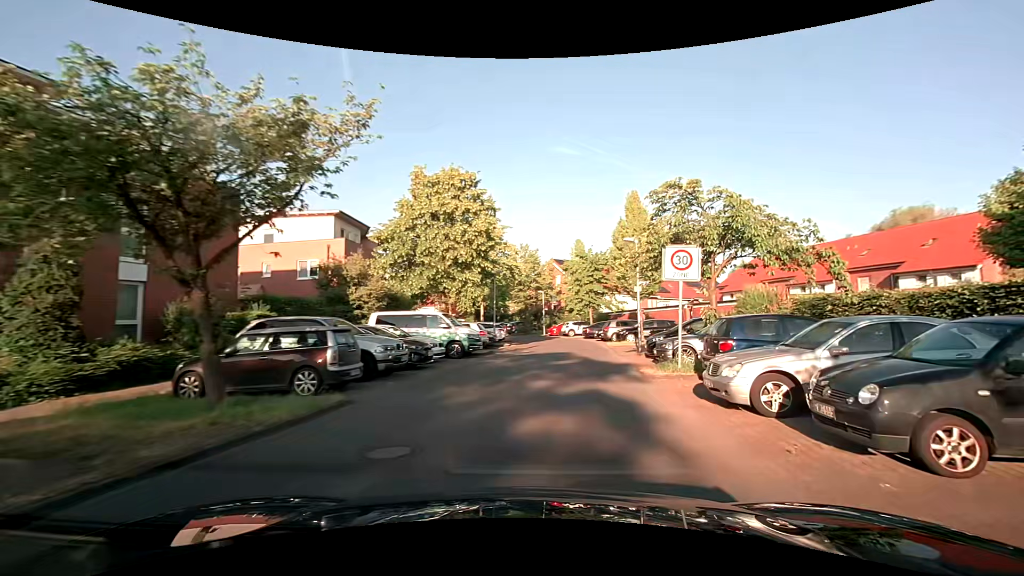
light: Day
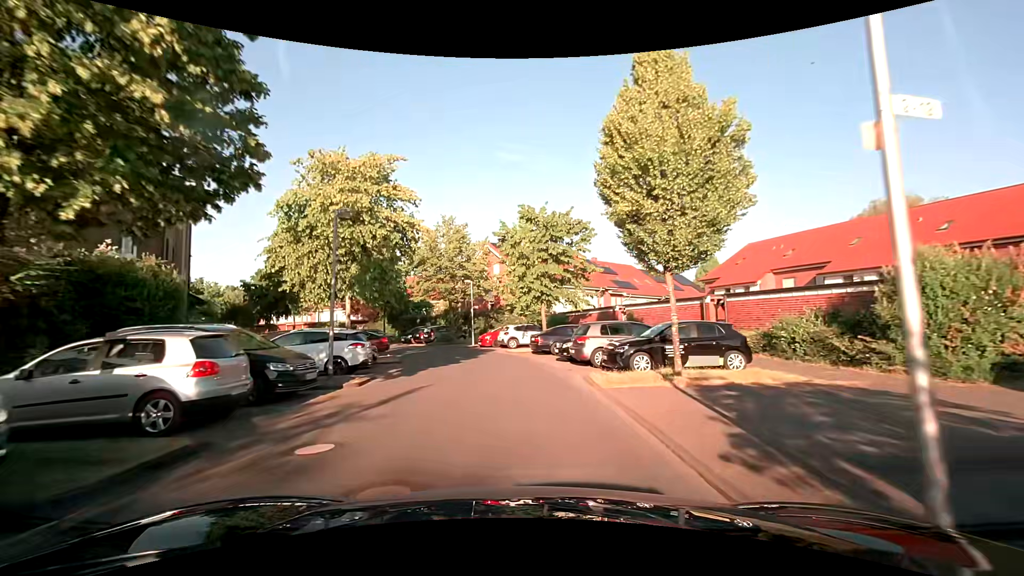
(+1.9, +17.7) m; +7°
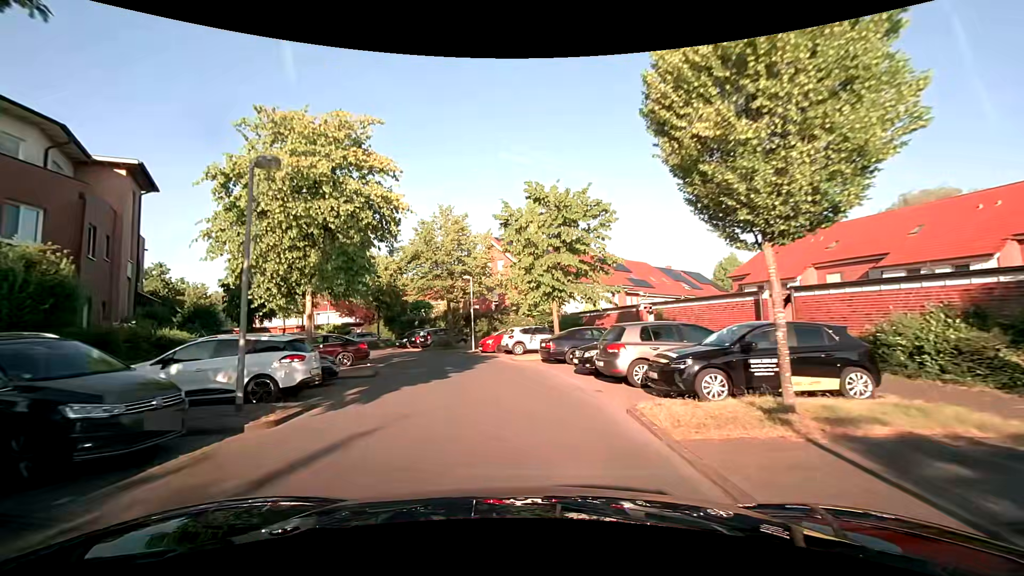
(0.0, +4.6) m; -1°
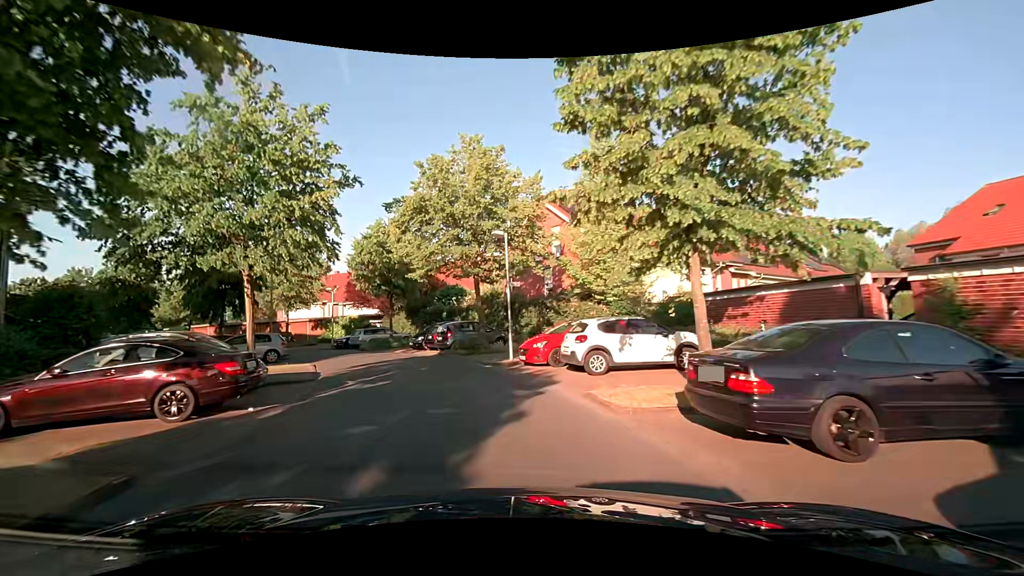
(-0.5, +13.3) m; -5°
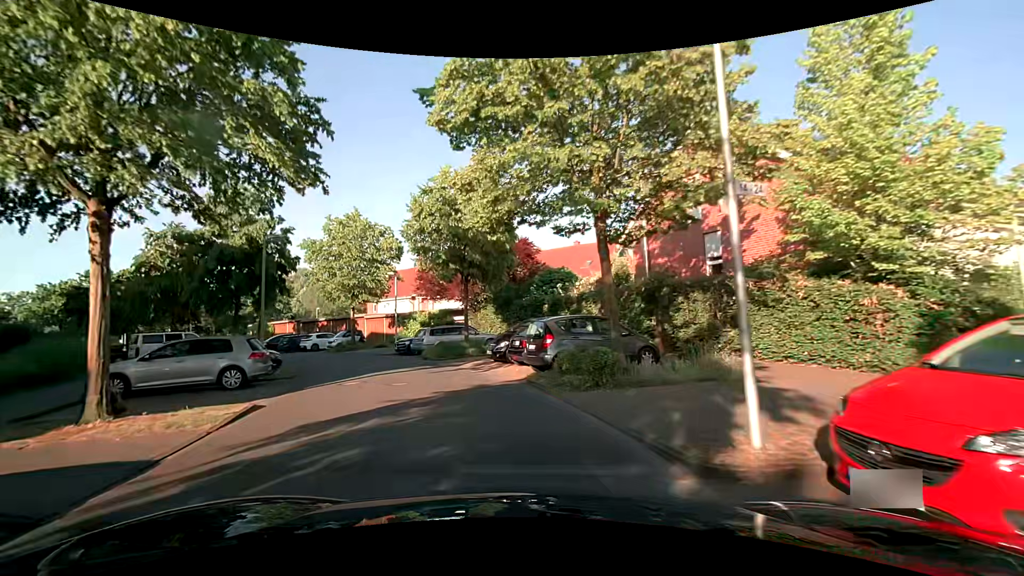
(-1.3, +12.4) m; -13°
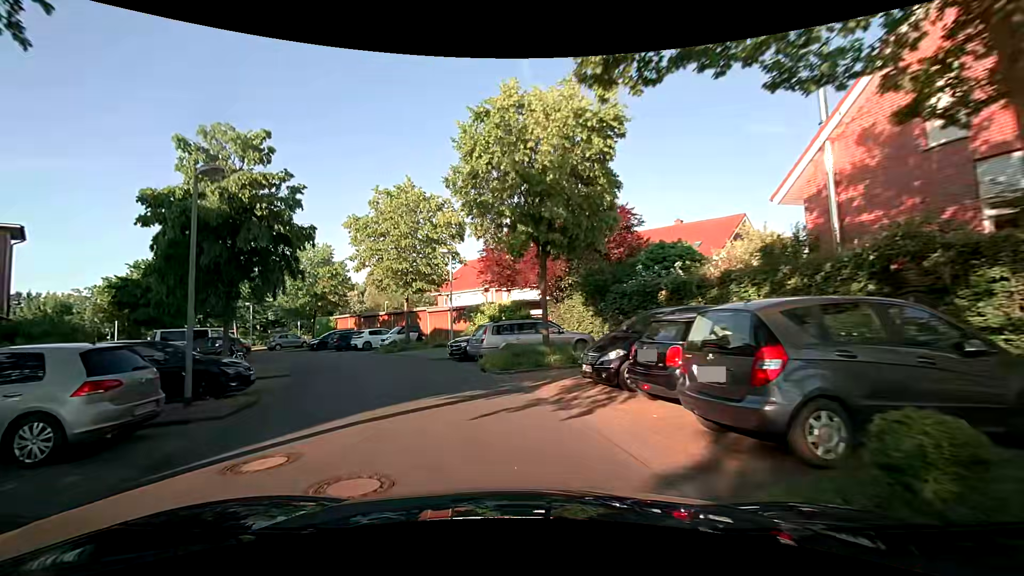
(-0.6, +8.2) m; -8°
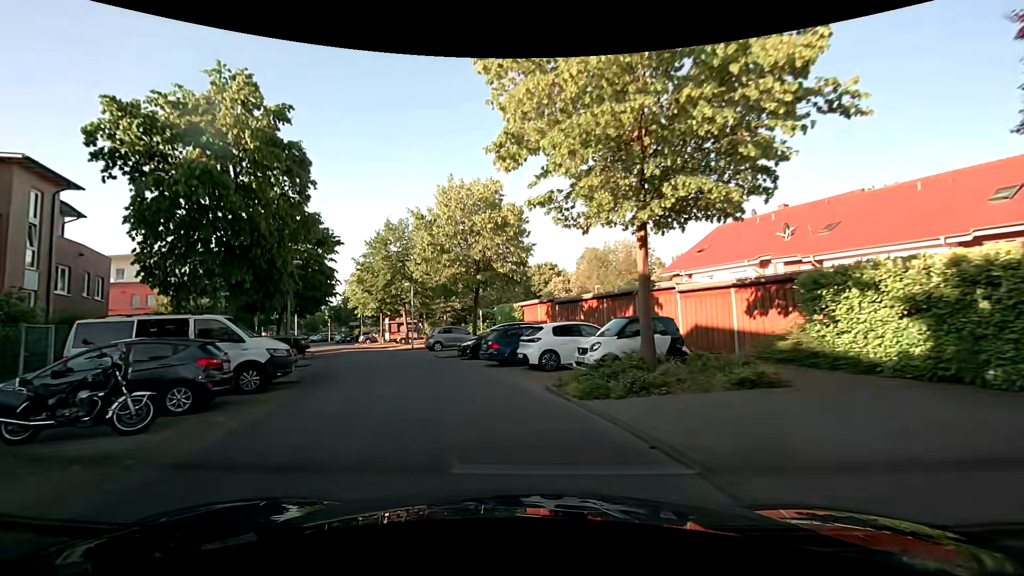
(-4.4, +19.8) m; -24°
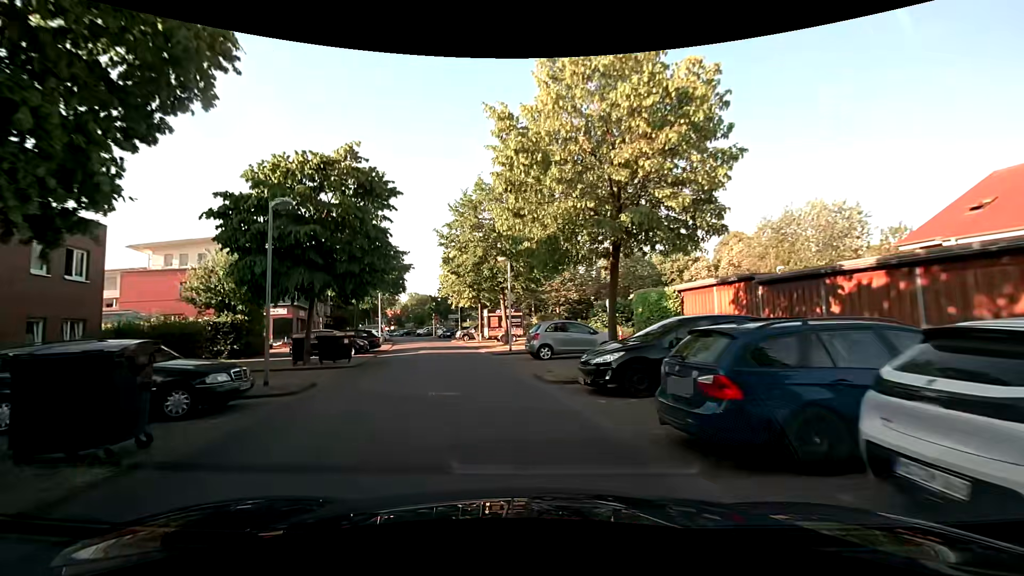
(-1.4, +12.0) m; -13°
